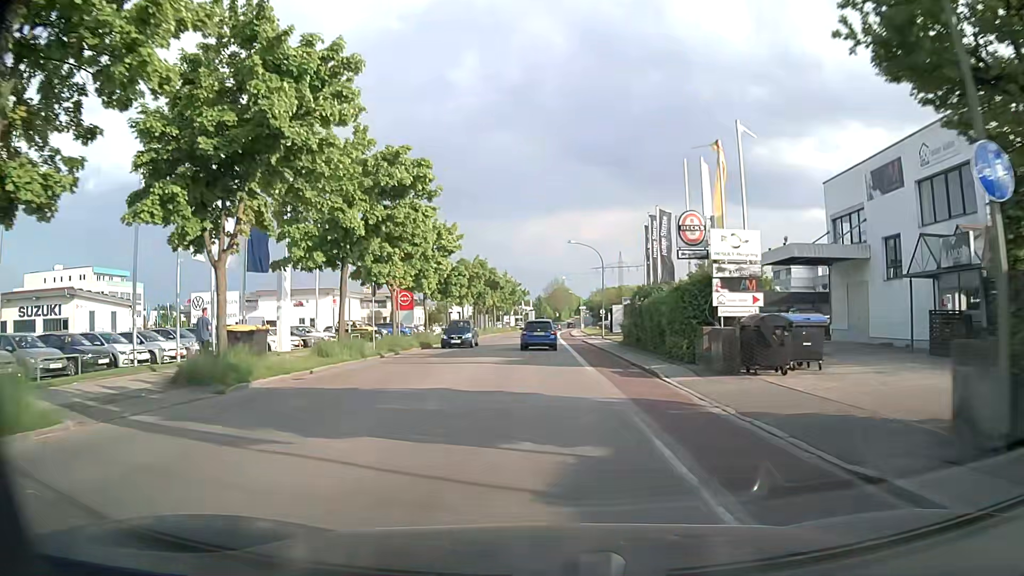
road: tertiary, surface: asphalt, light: Day
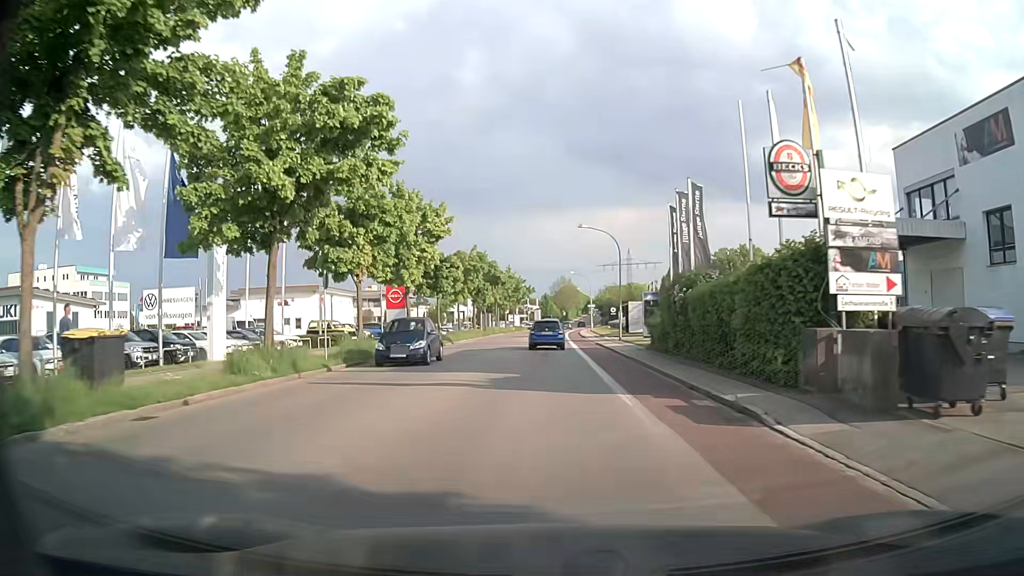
(0.0, +7.8) m; 0°
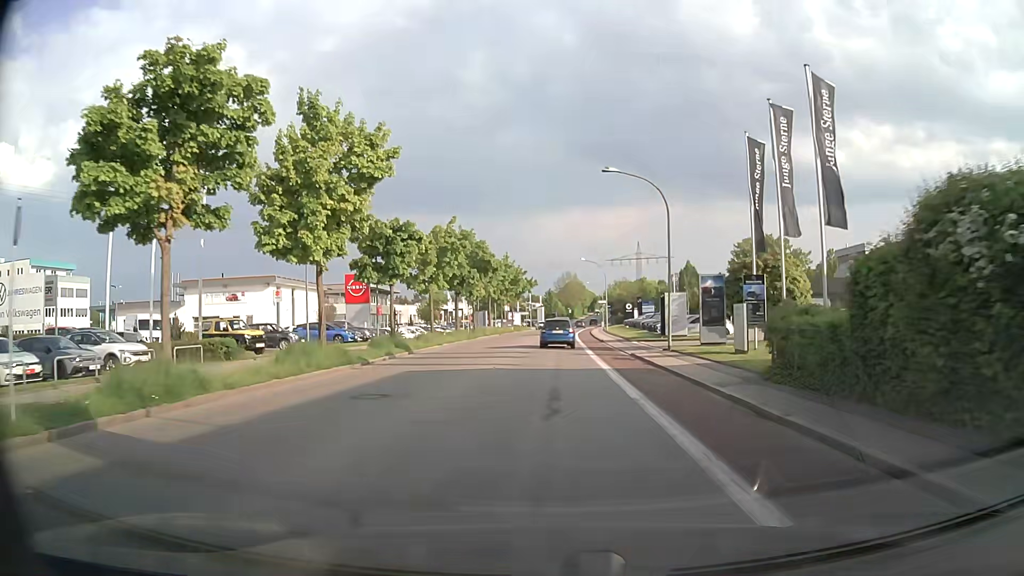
(-0.1, +15.7) m; 0°
